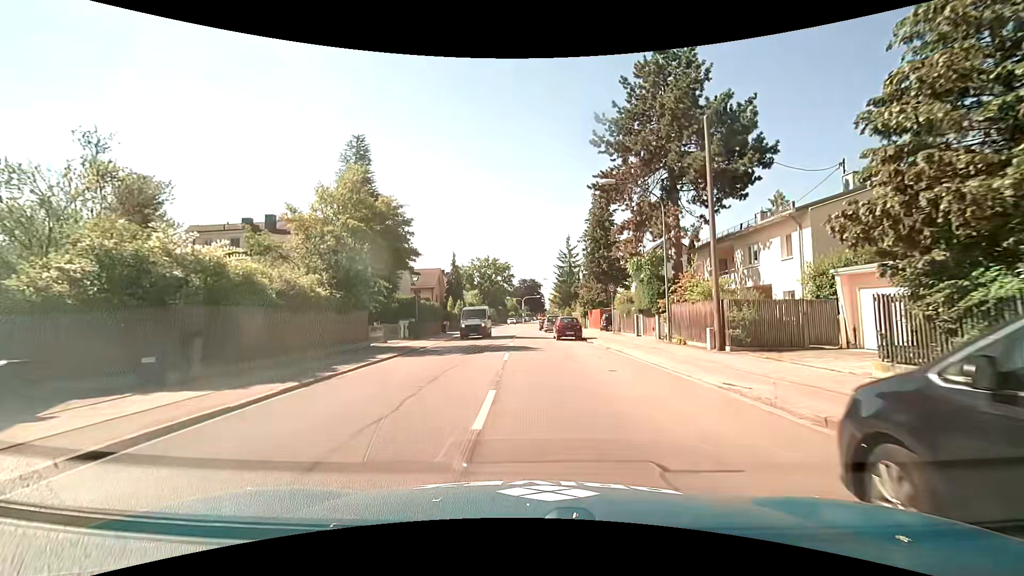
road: secondary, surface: asphalt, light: Day
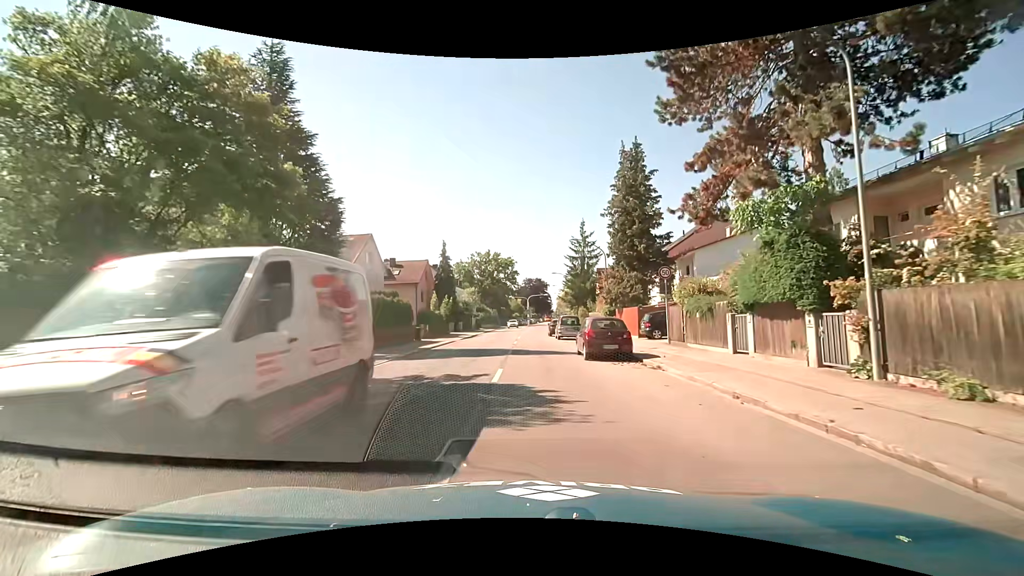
(-0.1, +13.9) m; -1°
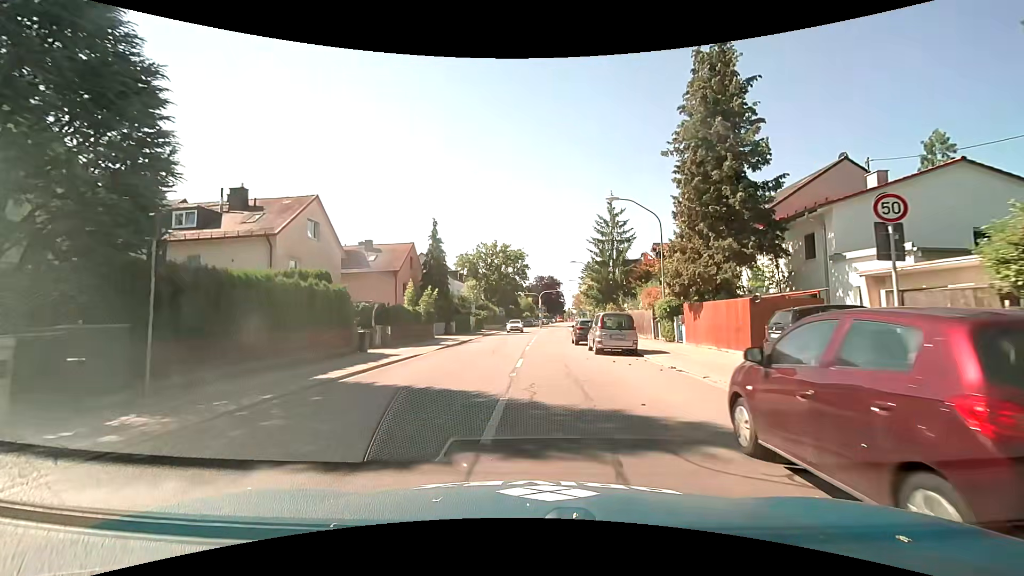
(-0.2, +14.5) m; -2°
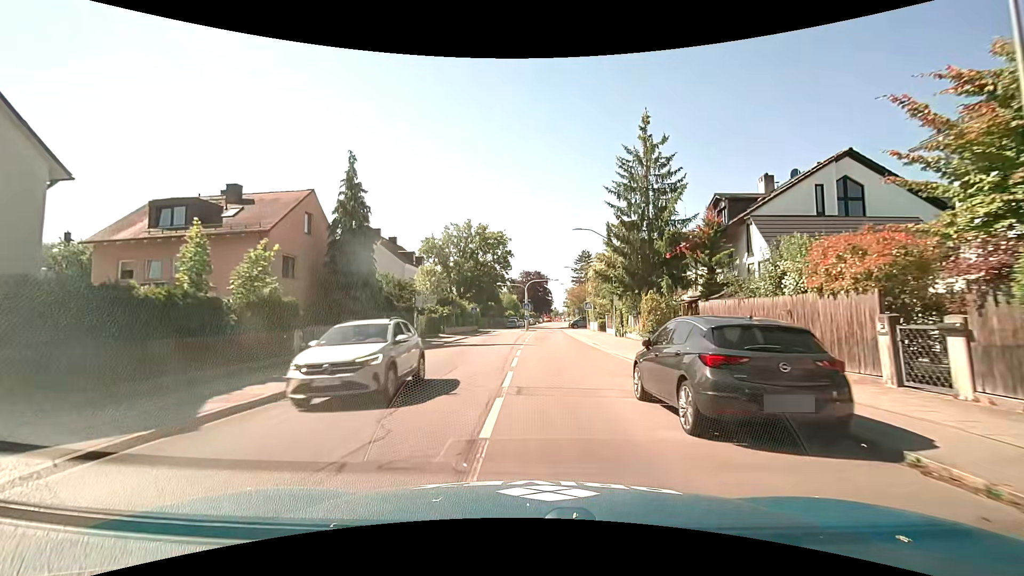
(+0.4, +21.2) m; +2°
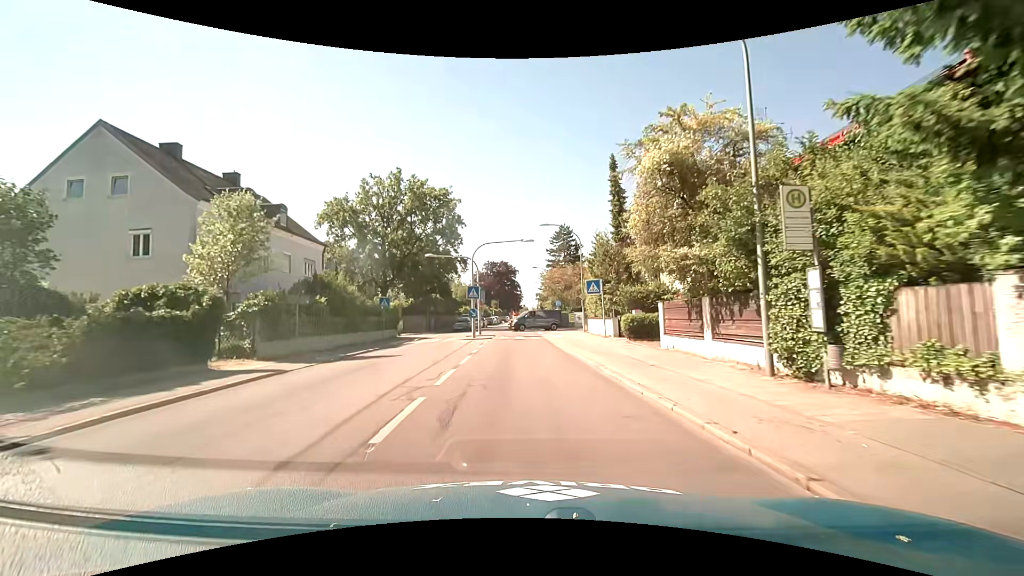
(+1.1, +27.5) m; +4°
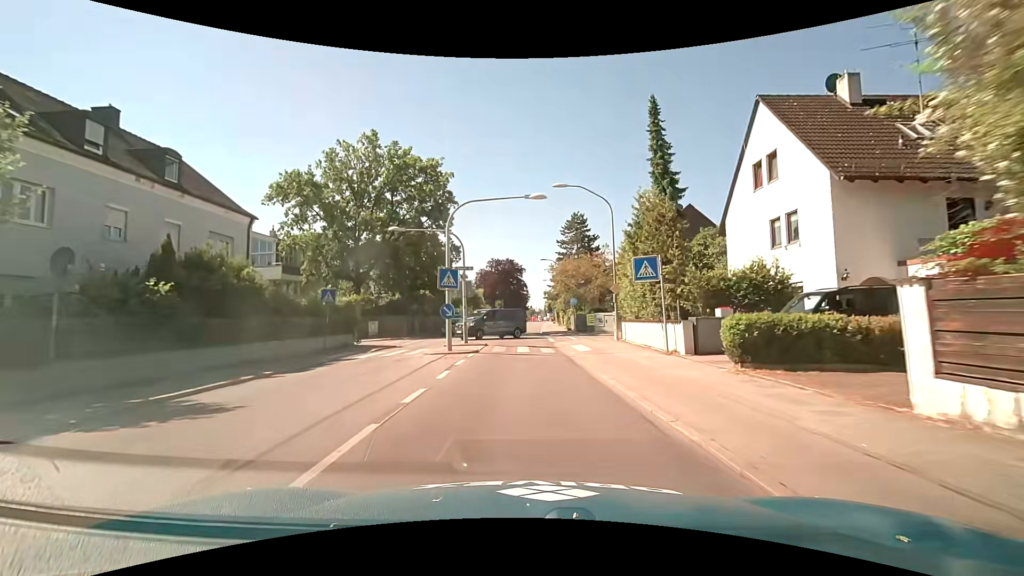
(0.0, +11.2) m; 0°
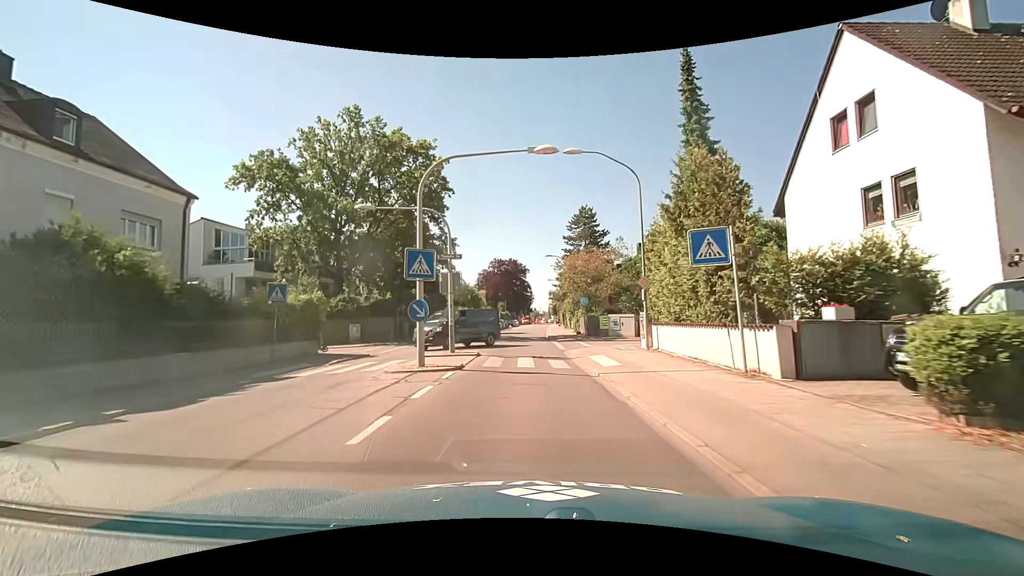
(-0.1, +5.5) m; -2°
